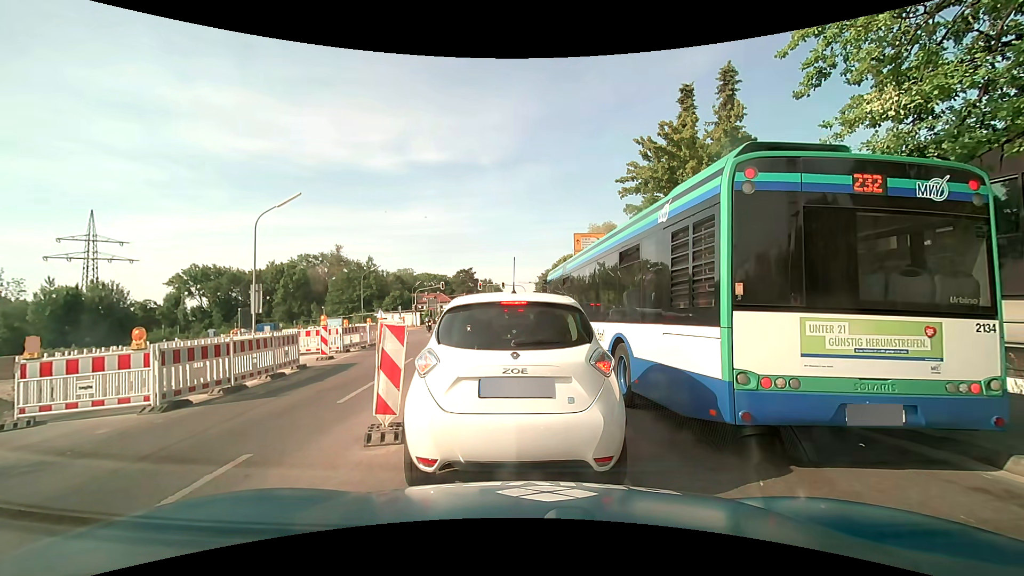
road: secondary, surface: asphalt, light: Day
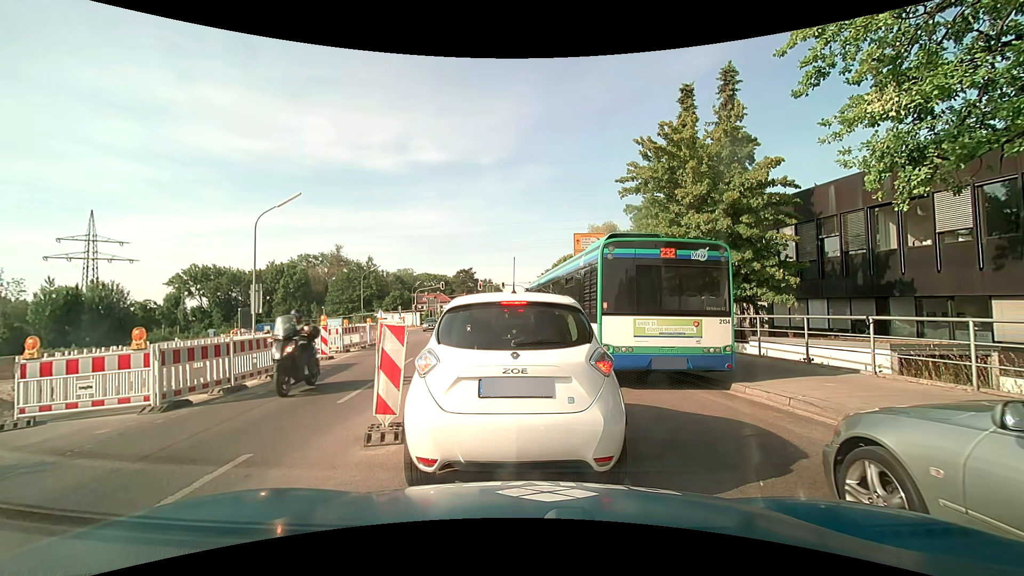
(0.0, 0.0) m; 0°
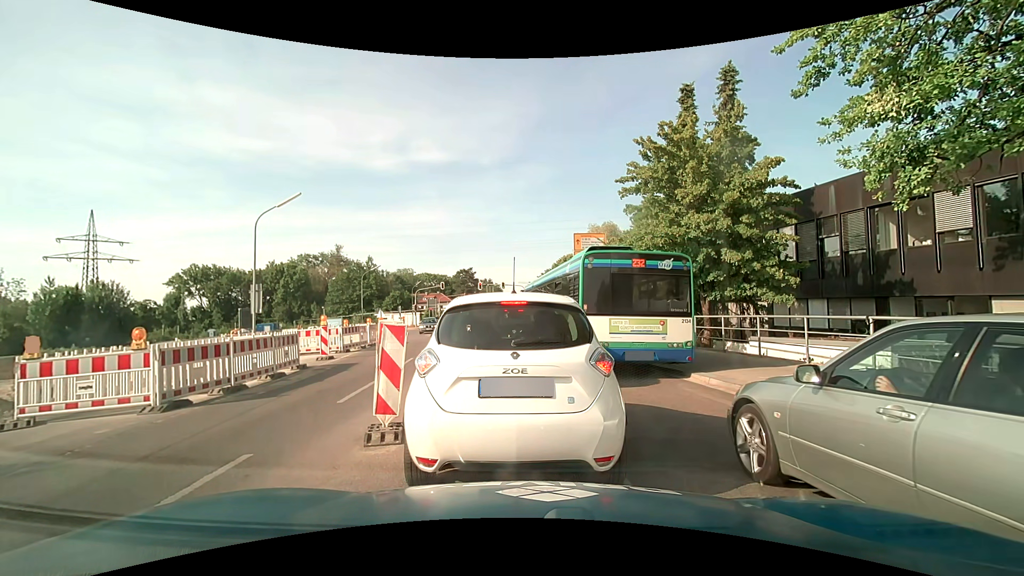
(0.0, 0.0) m; 0°
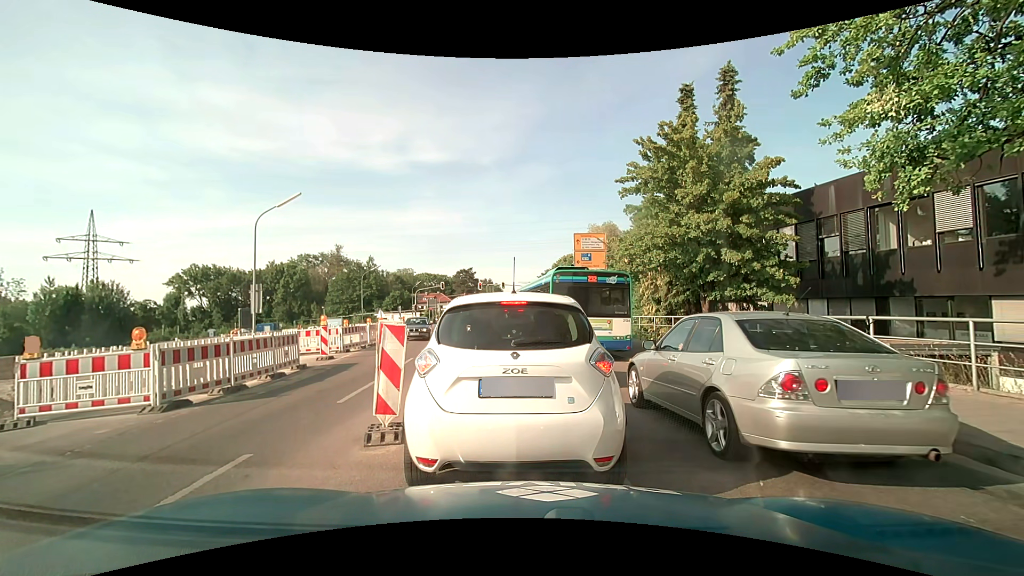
(0.0, 0.0) m; 0°
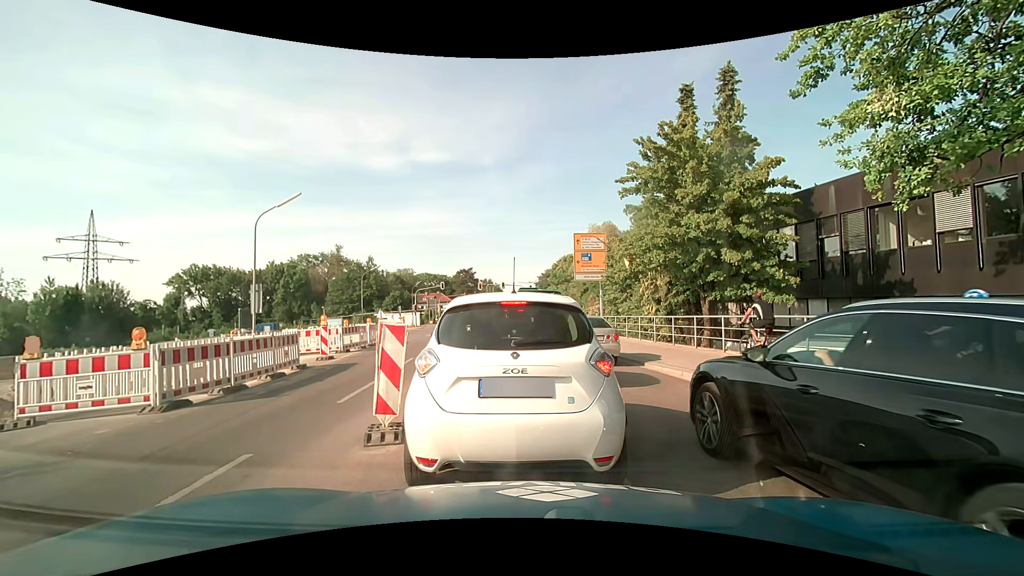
(0.0, 0.0) m; 0°
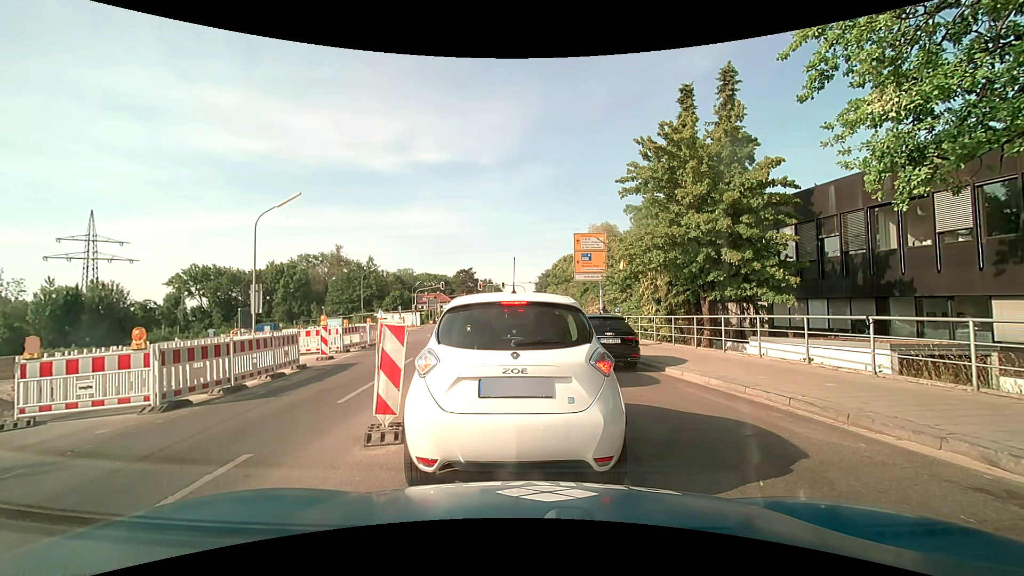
(0.0, 0.0) m; 0°
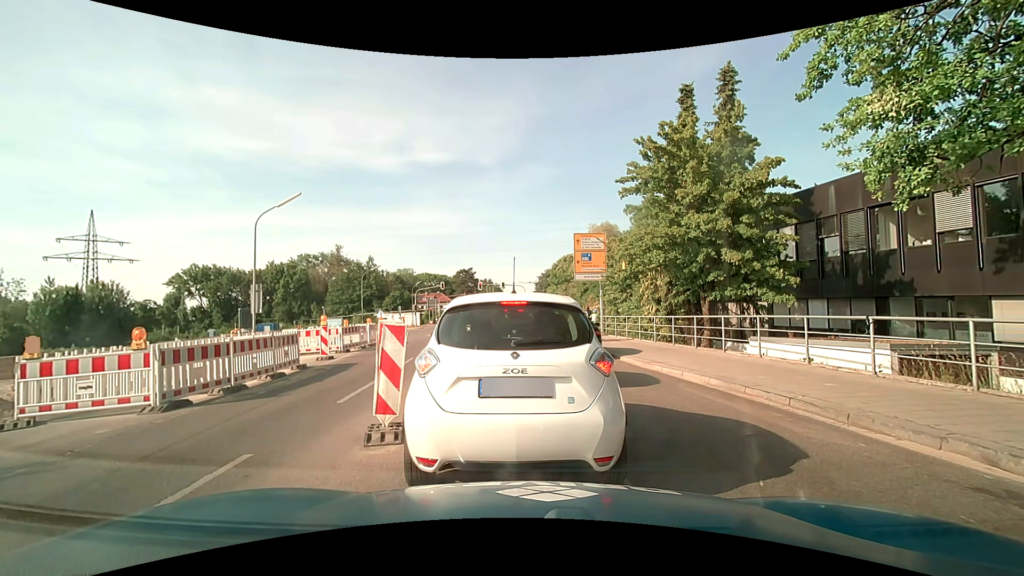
(0.0, 0.0) m; 0°
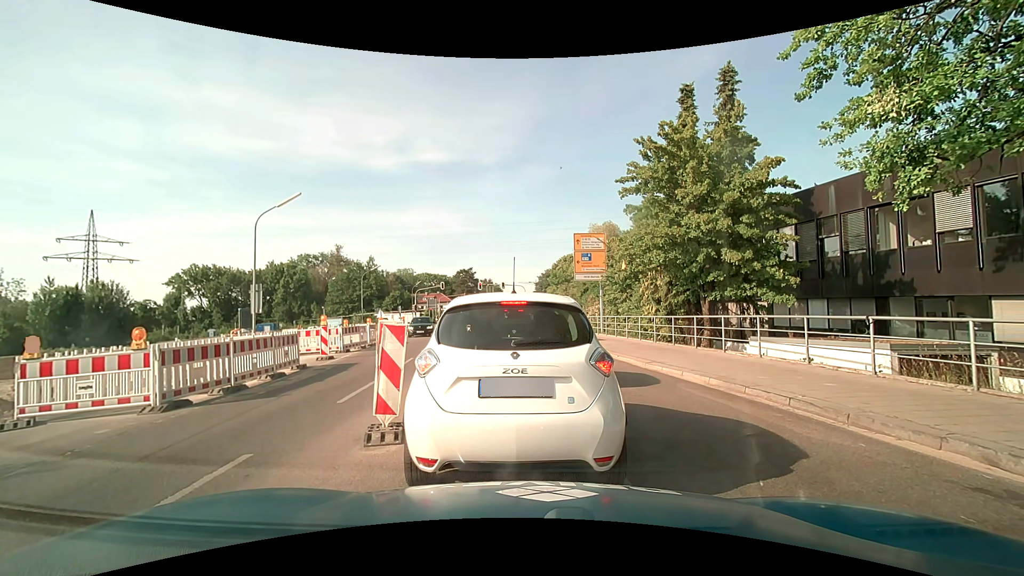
(0.0, 0.0) m; 0°
